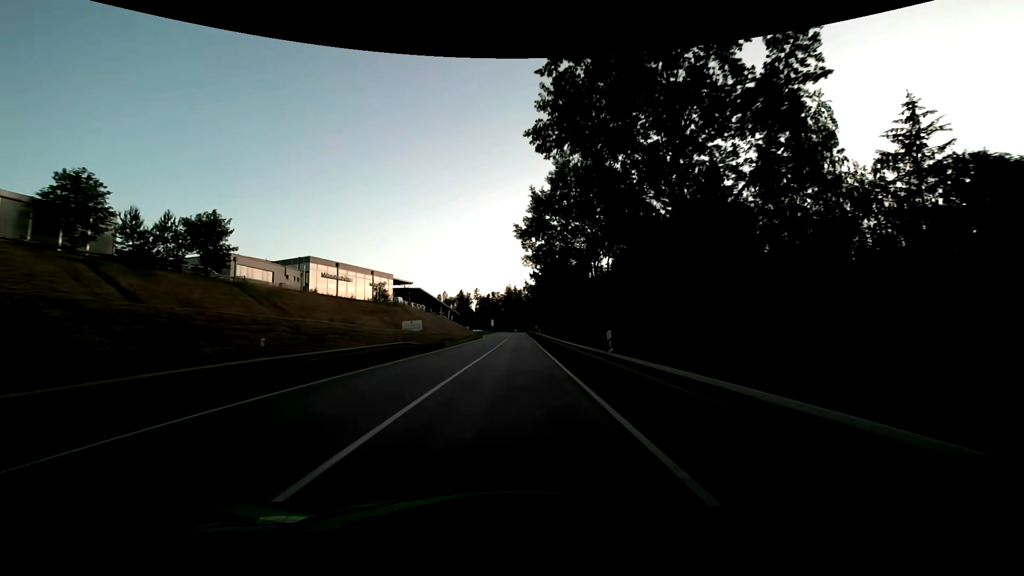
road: secondary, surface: asphalt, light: Day
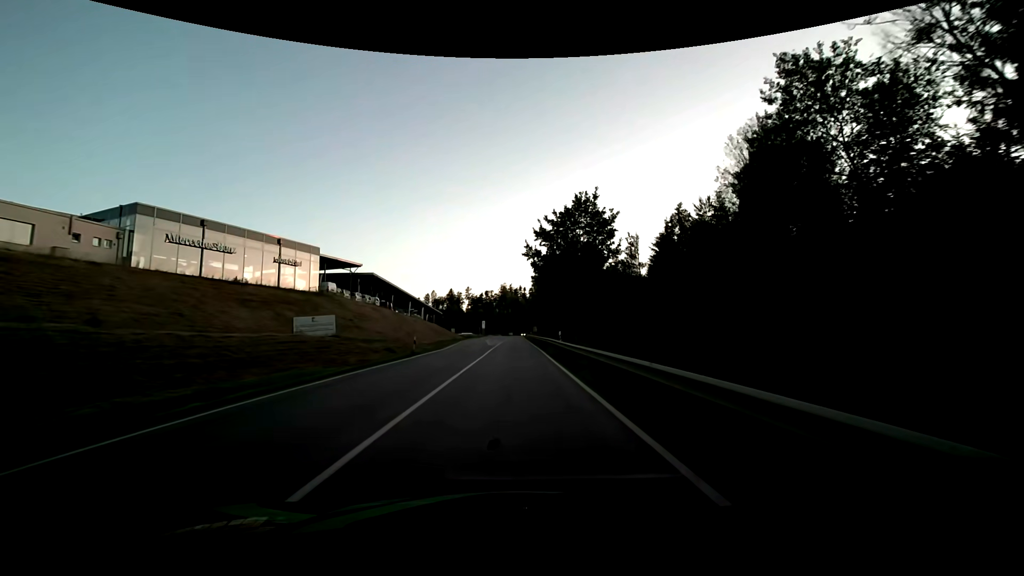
(+0.1, +36.6) m; 0°
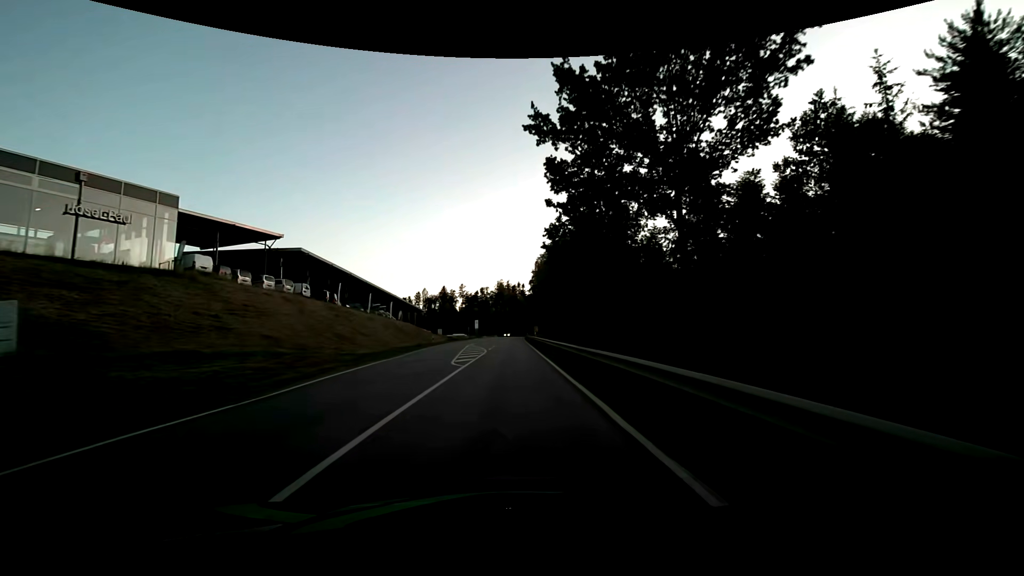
(+0.2, +27.5) m; +1°
(0, +10) (0, +20) (0, +30) (0, +40) (0, +50) (-1, +60) (-1, +70) (-1, +80) (-1, +90) (-1, +100) m
